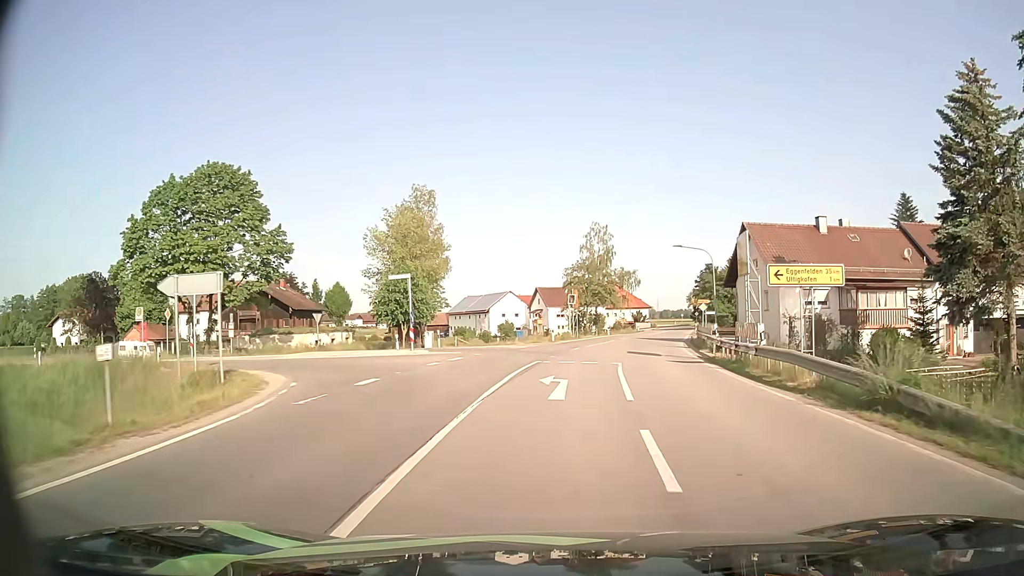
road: secondary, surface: asphalt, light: Day
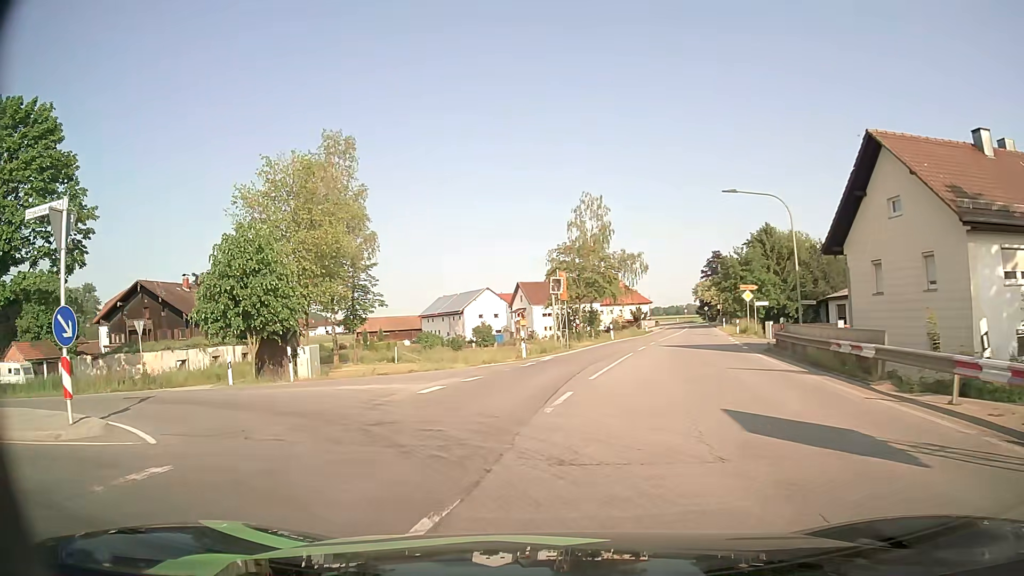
(+0.9, +20.5) m; +1°
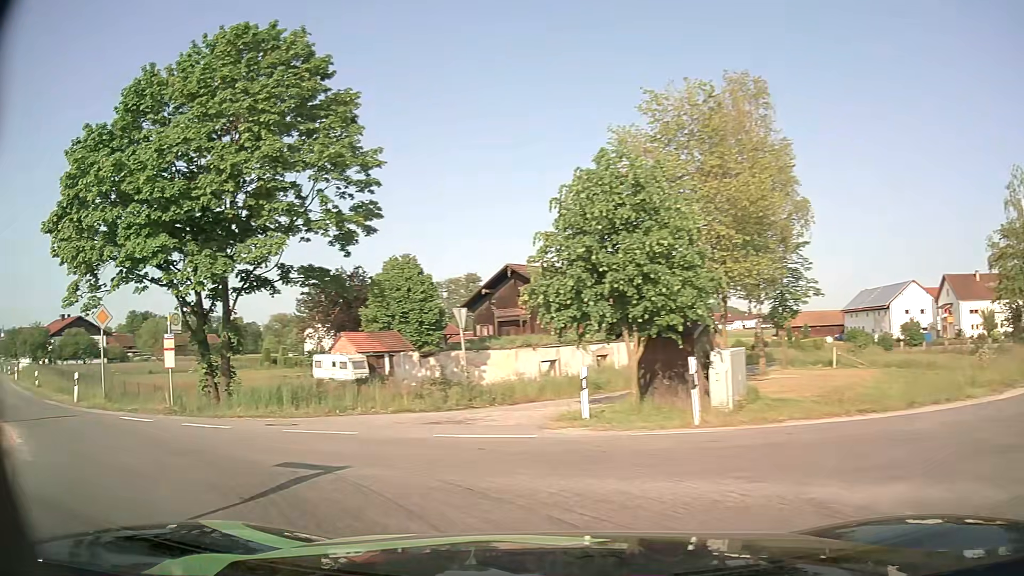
(-2.5, +9.9) m; -36°
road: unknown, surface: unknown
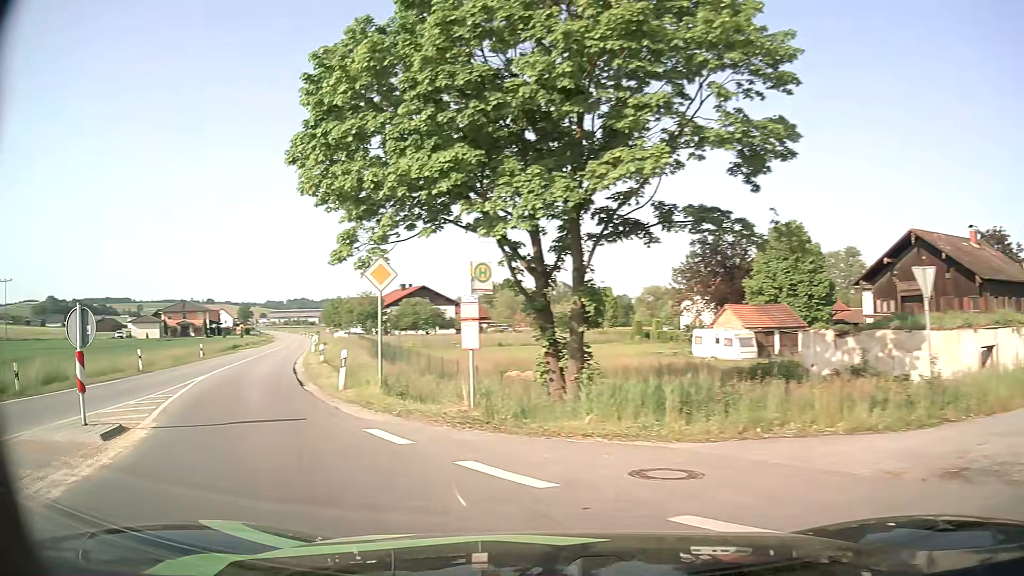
(-1.8, +6.9) m; -30°
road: secondary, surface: asphalt
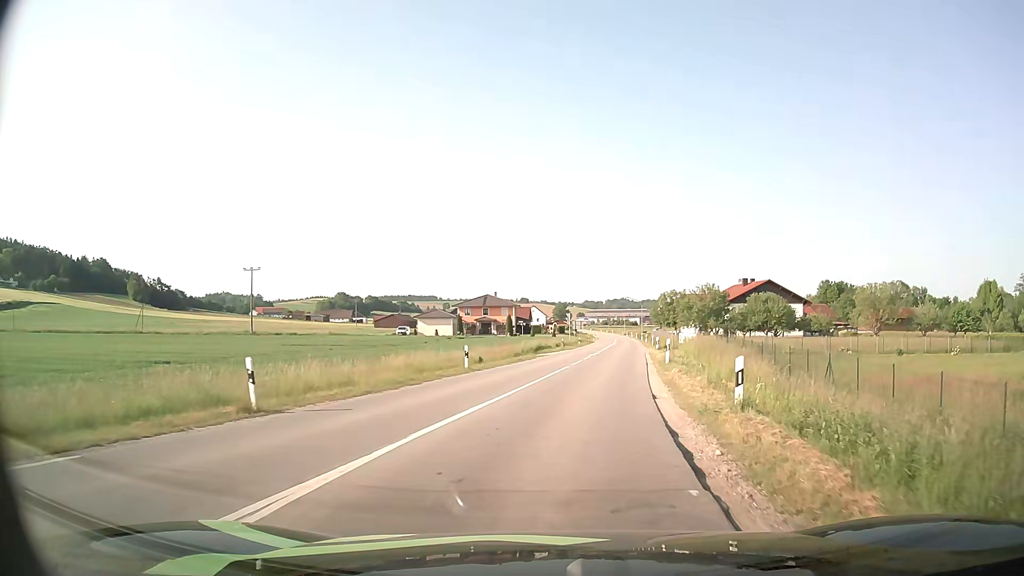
(-7.4, +17.3) m; -29°
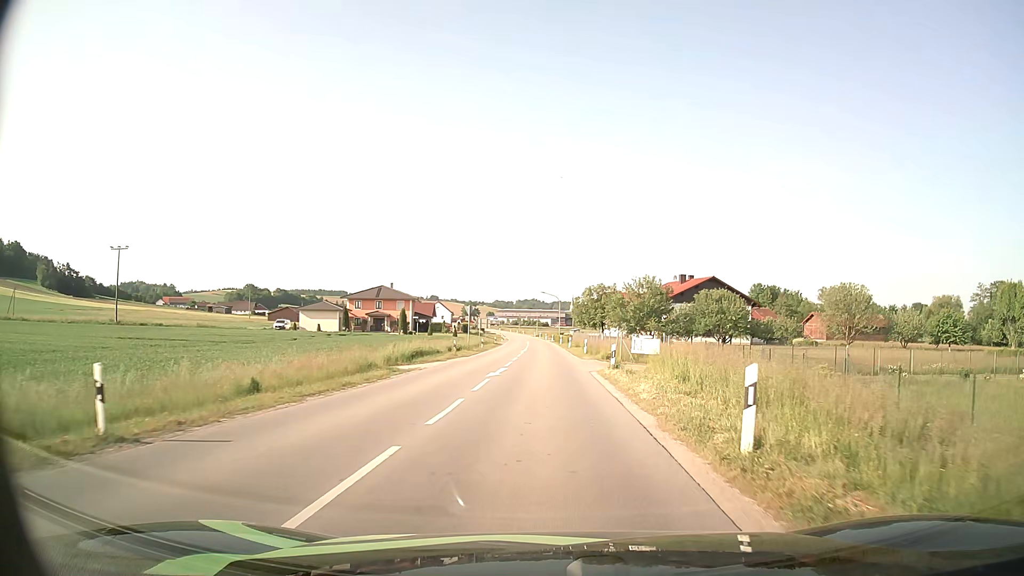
(+1.2, +18.9) m; +8°
